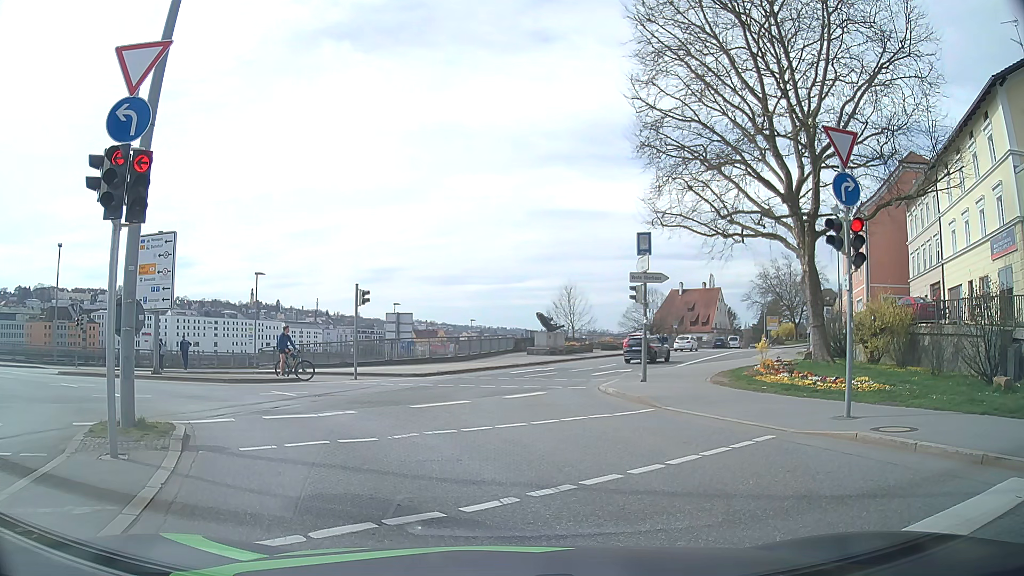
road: primary_link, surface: asphalt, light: Day
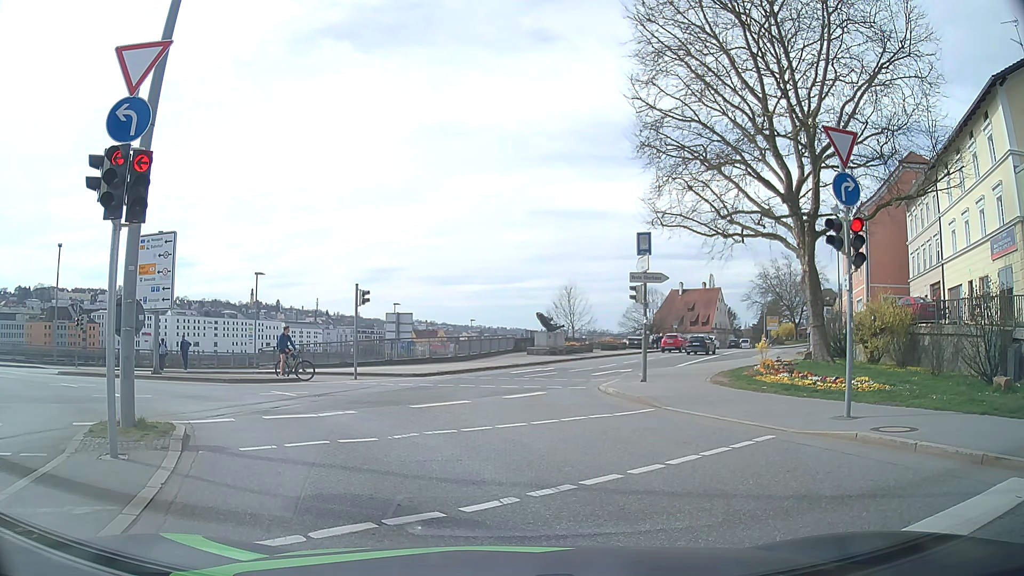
(0.0, 0.0) m; 0°
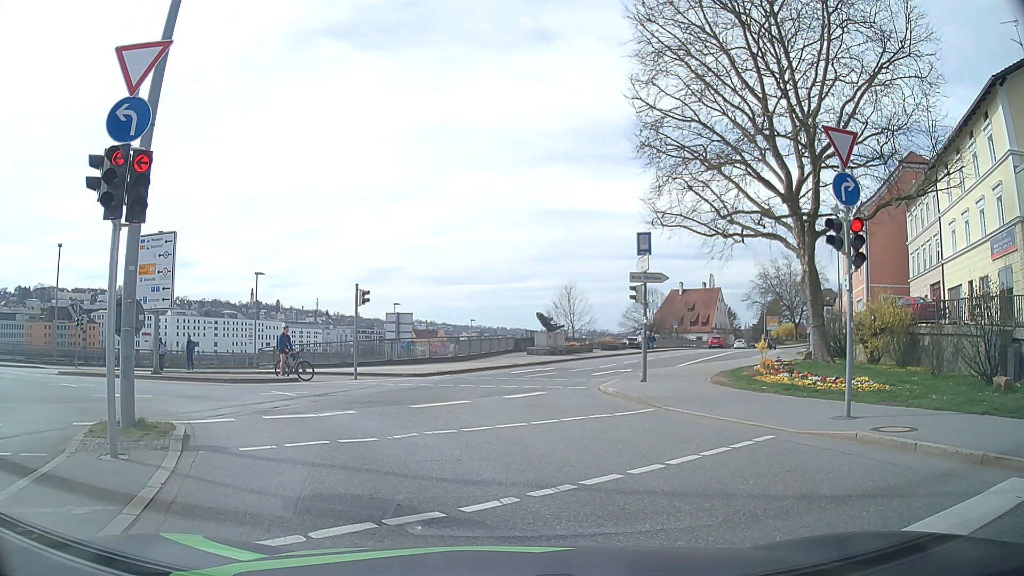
(0.0, 0.0) m; 0°
(-2, +10) (-8, +18) (-16, +23) (-26, +26) (-35, +28) (-45, +31) (-55, +33) (-65, +35) (-74, +38) (-84, +40) m
